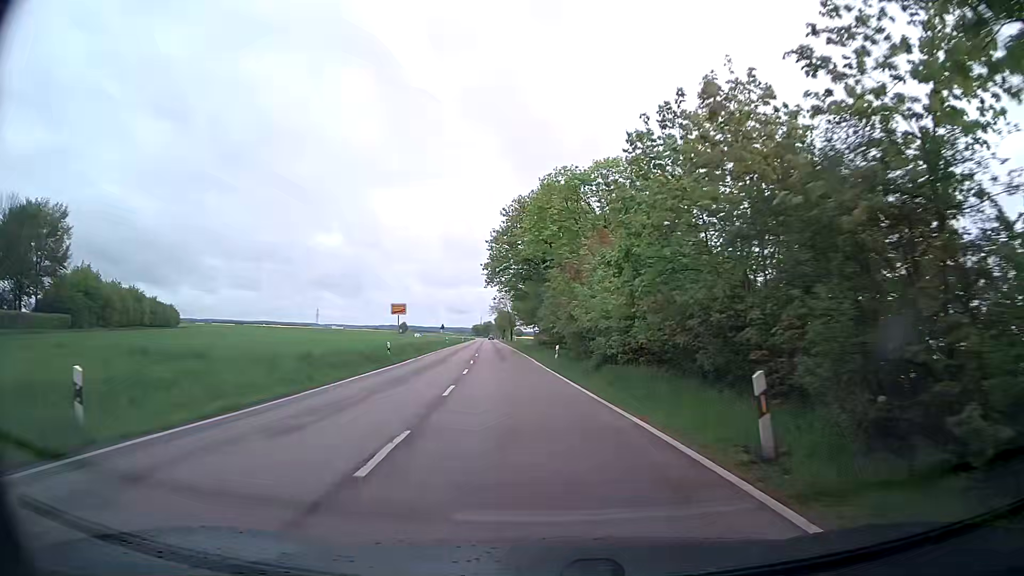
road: tertiary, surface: asphalt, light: Day
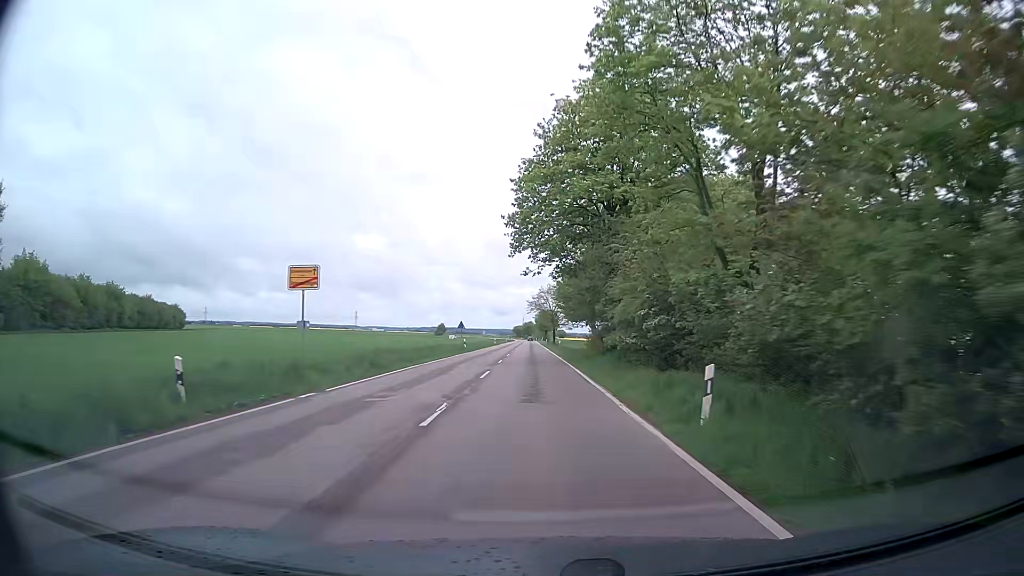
(-1.0, +23.9) m; -4°
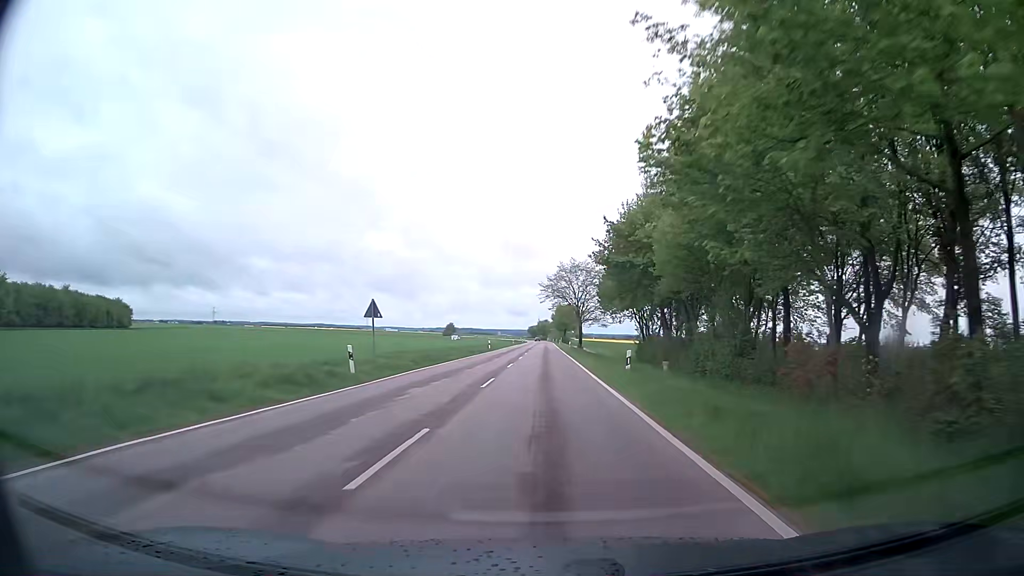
(-0.5, +40.6) m; -1°
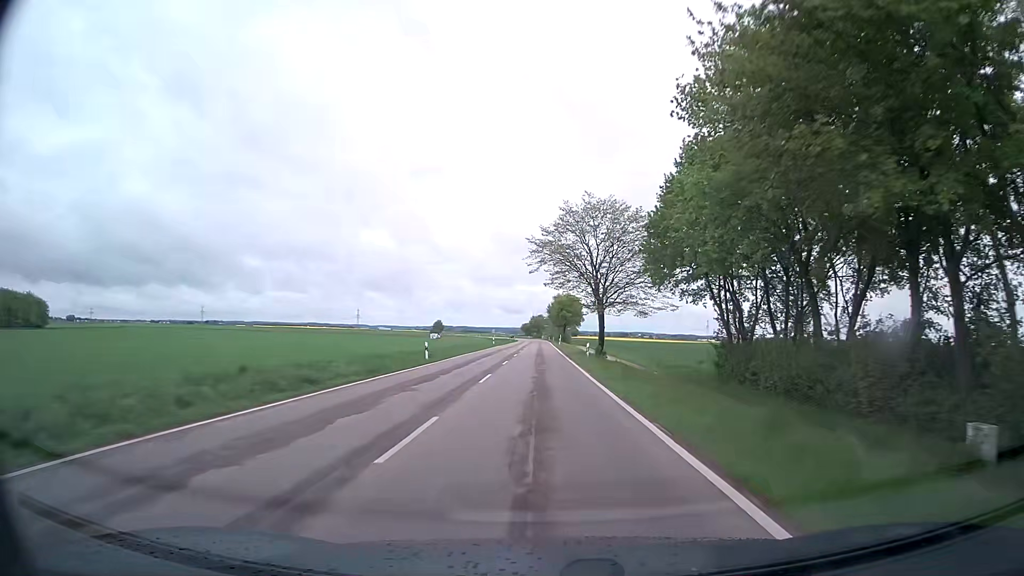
(+0.2, +35.8) m; +1°
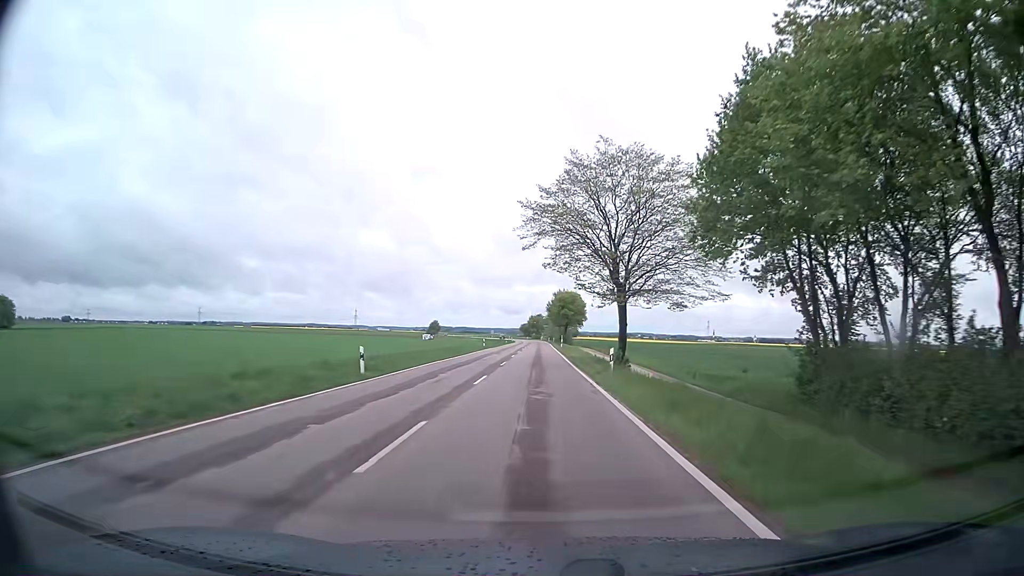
(0.0, +12.7) m; 0°
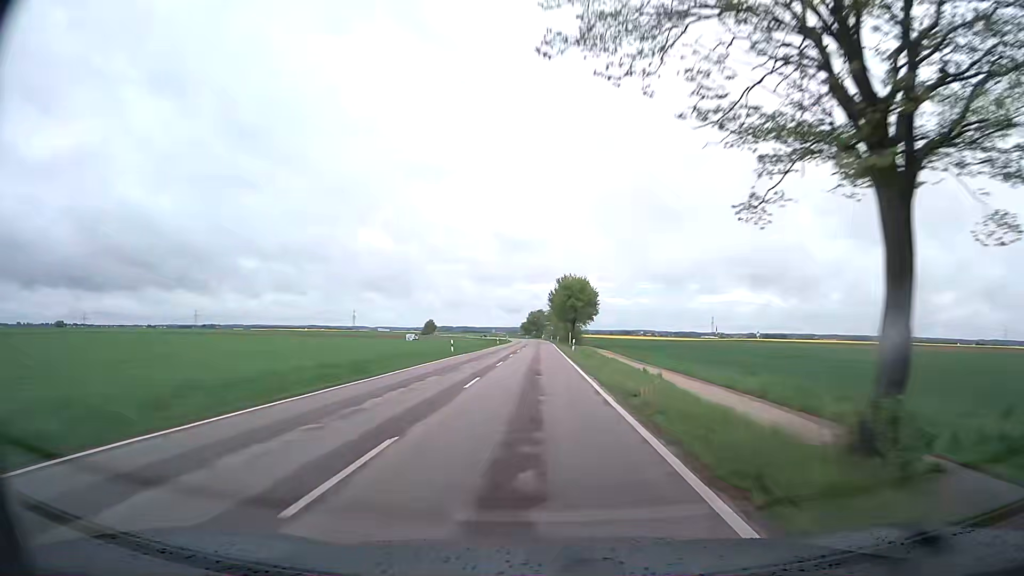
(+0.1, +26.3) m; 0°
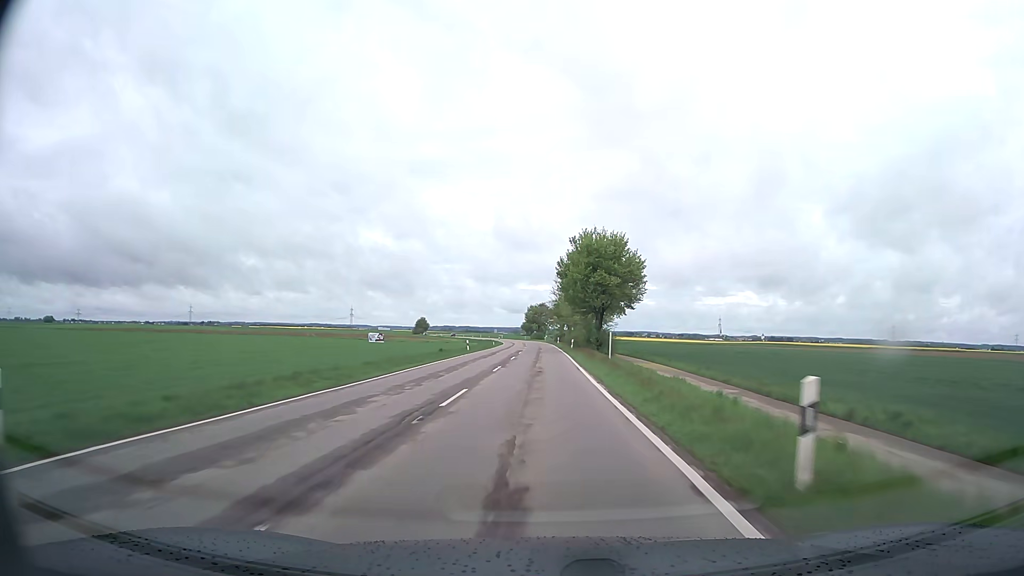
(-0.2, +40.9) m; 0°
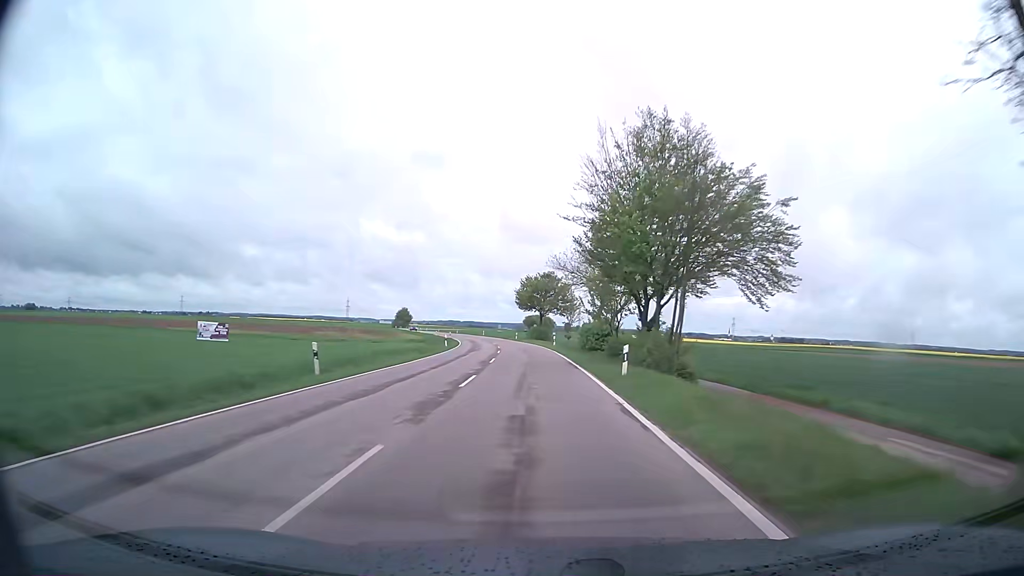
(-0.2, +70.3) m; 0°
(0, +10) (0, +20) (0, +30) (-1, +40) (-2, +50) (-2, +60) (-4, +70) (-5, +80) (-7, +90) (-9, +99) m
